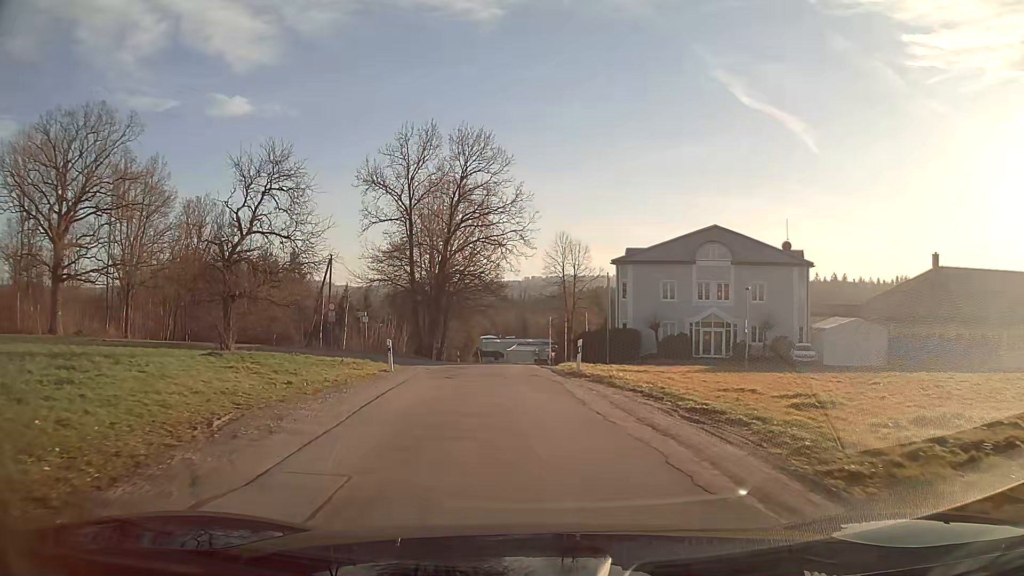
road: unclassified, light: Day
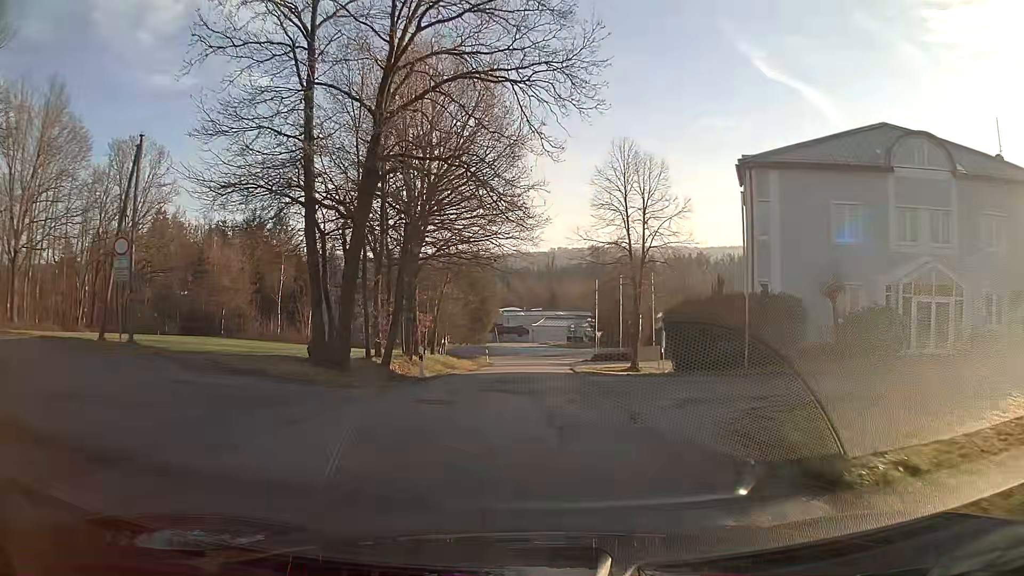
(-0.9, +28.4) m; -2°
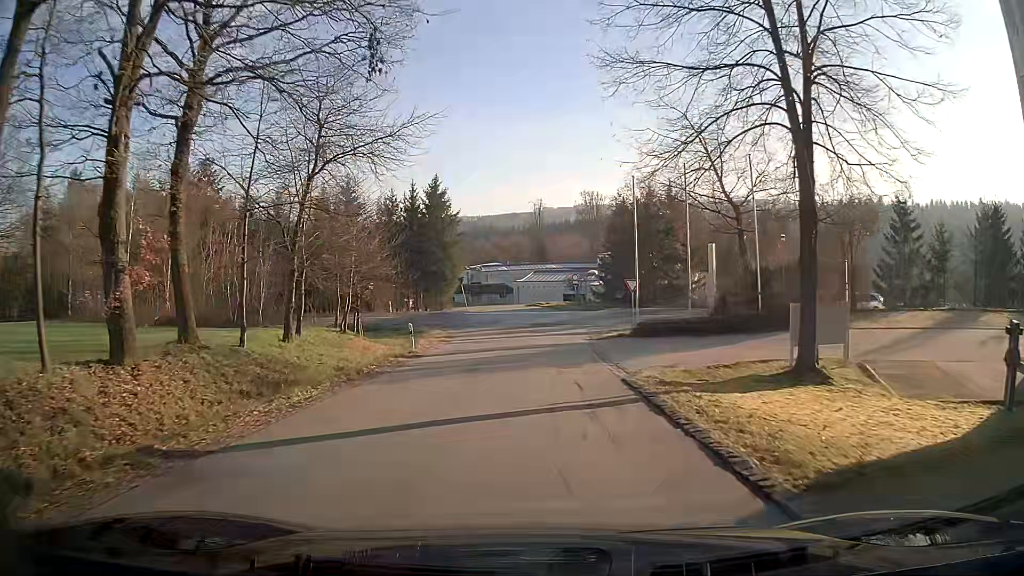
(+0.4, +28.9) m; +1°
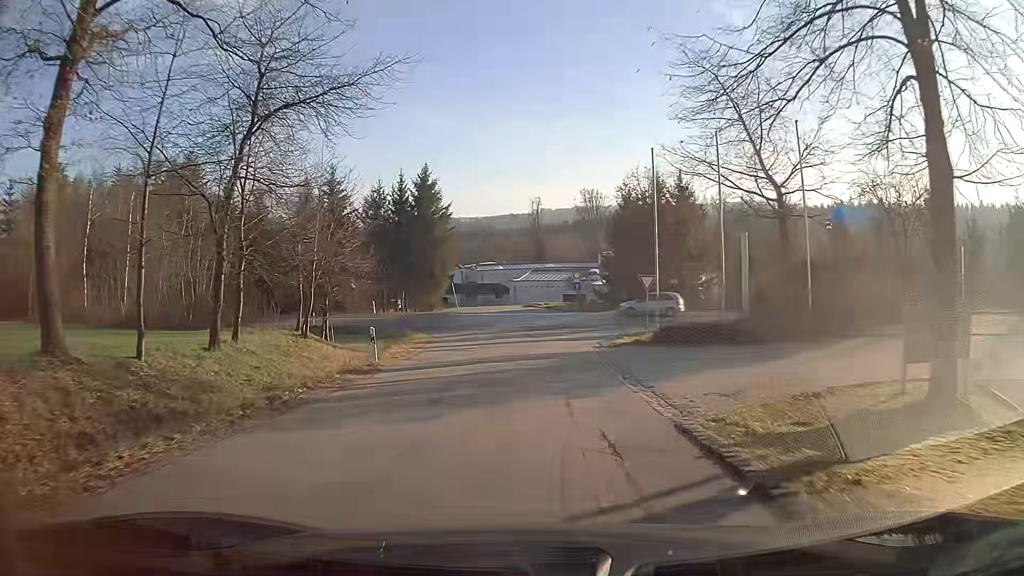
(0.0, +5.4) m; 0°
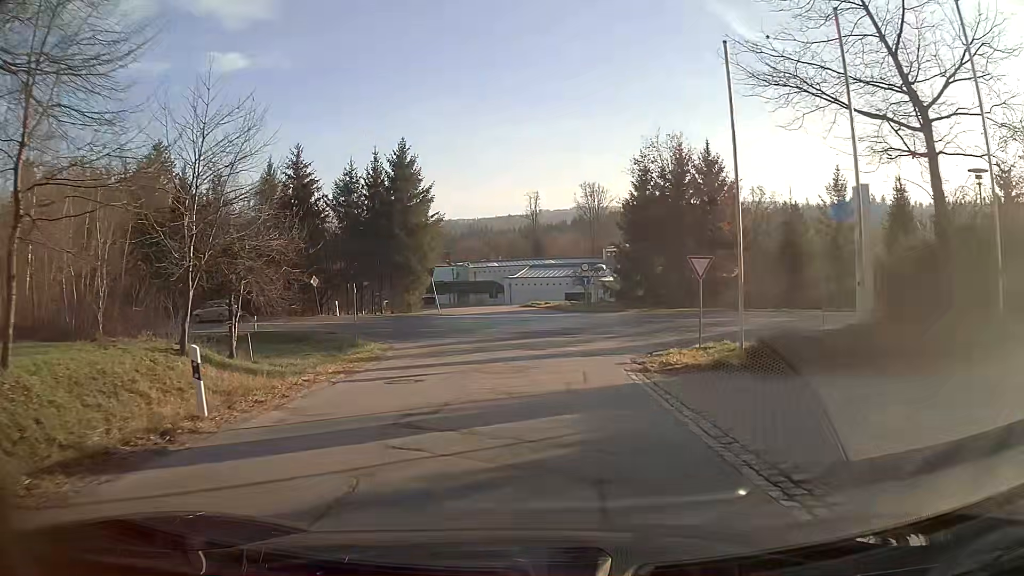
(0.0, +10.3) m; 0°
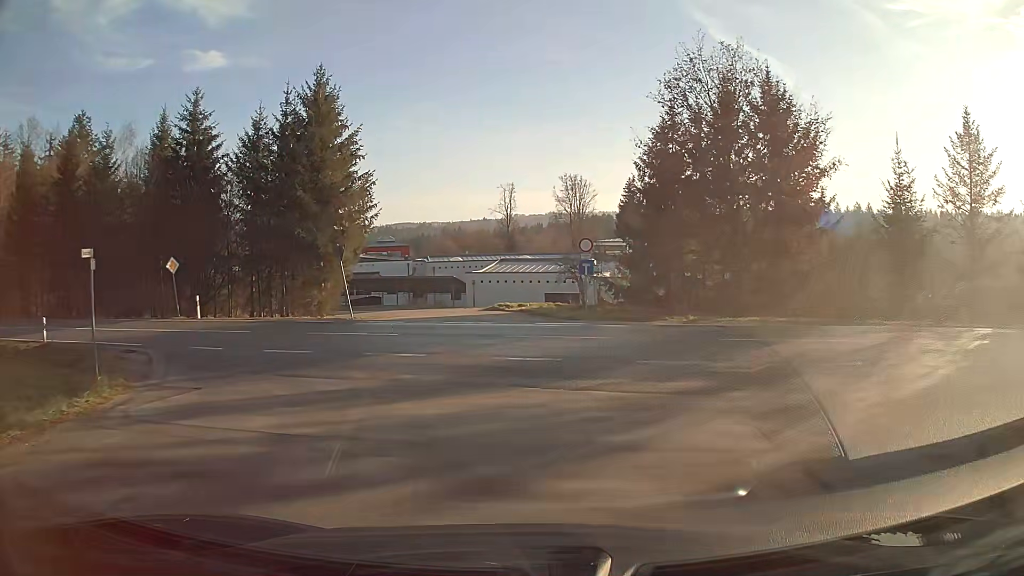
(+0.2, +16.9) m; +3°
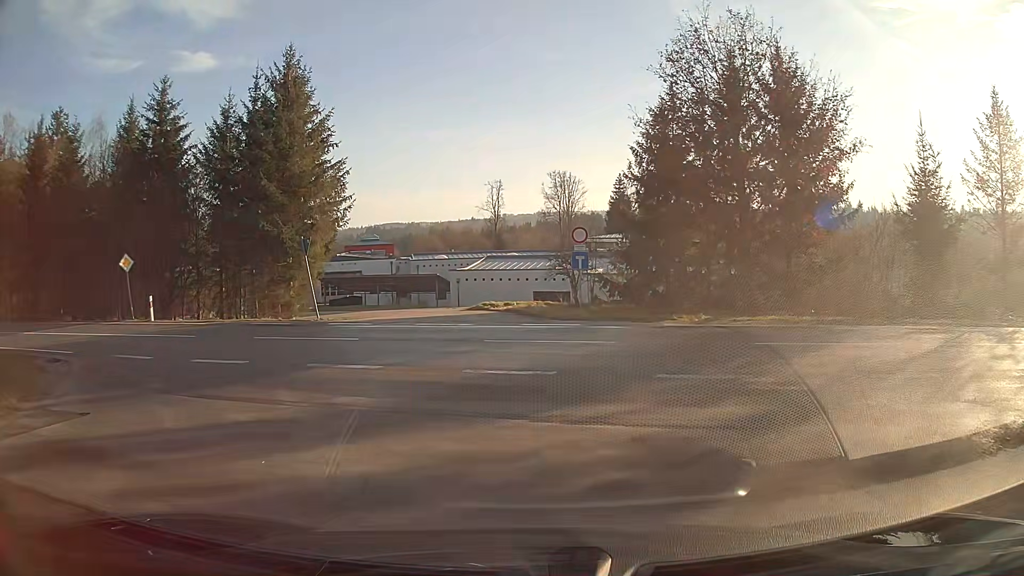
(0.0, +3.1) m; +1°
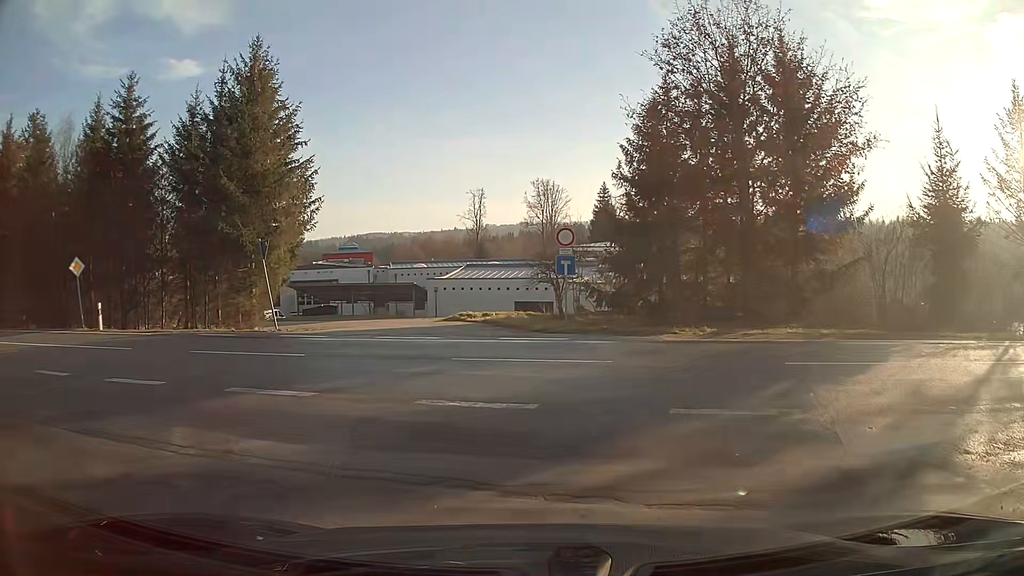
(0.0, +2.5) m; +1°
(-2, +10) (-9, +16) (-19, +19) (-28, +22) (-38, +24) (-48, +26) (-58, +28) (-67, +30) (-77, +32) (-87, +34) m
